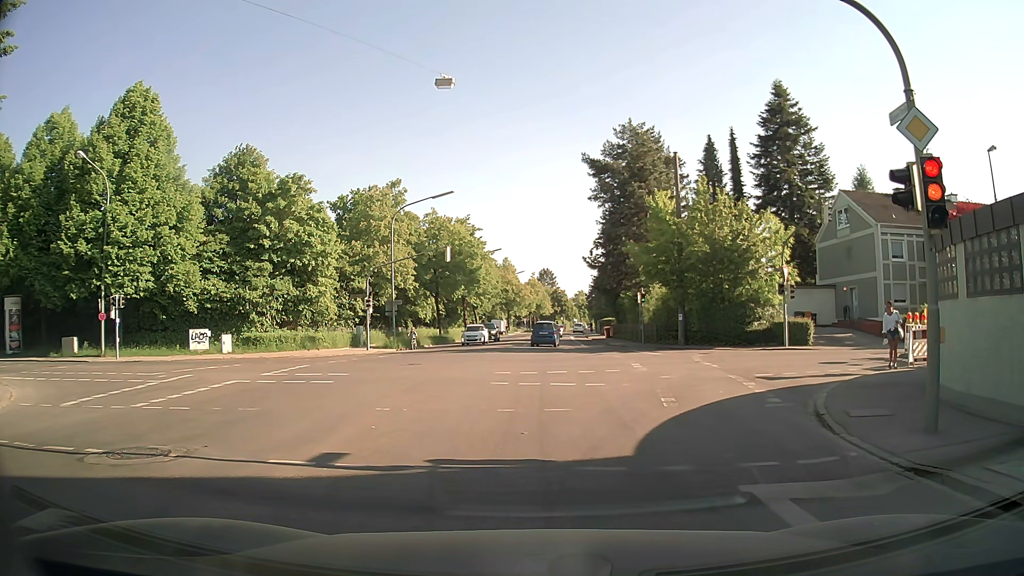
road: secondary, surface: asphalt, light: Day
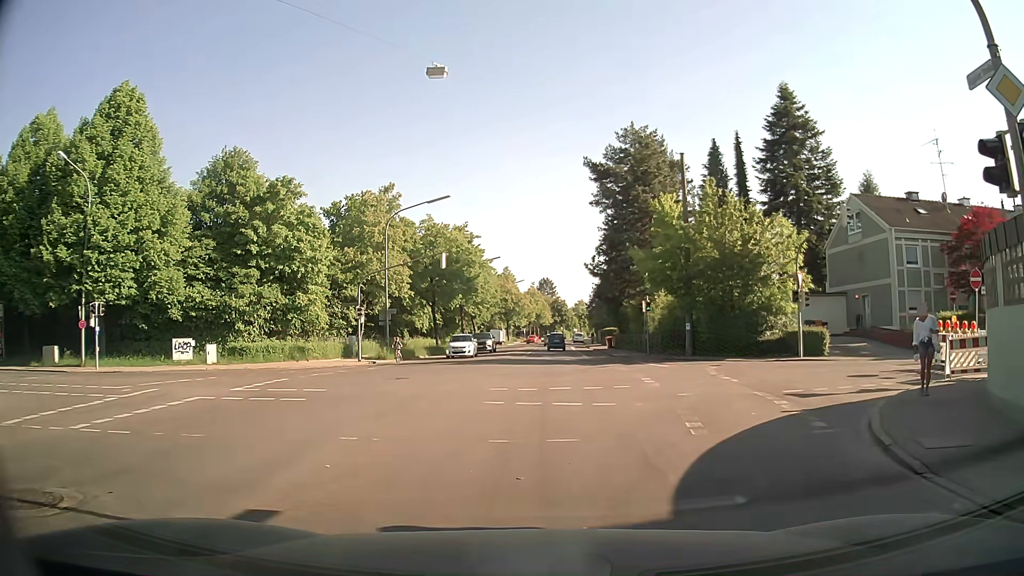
(0.0, +2.2) m; +1°
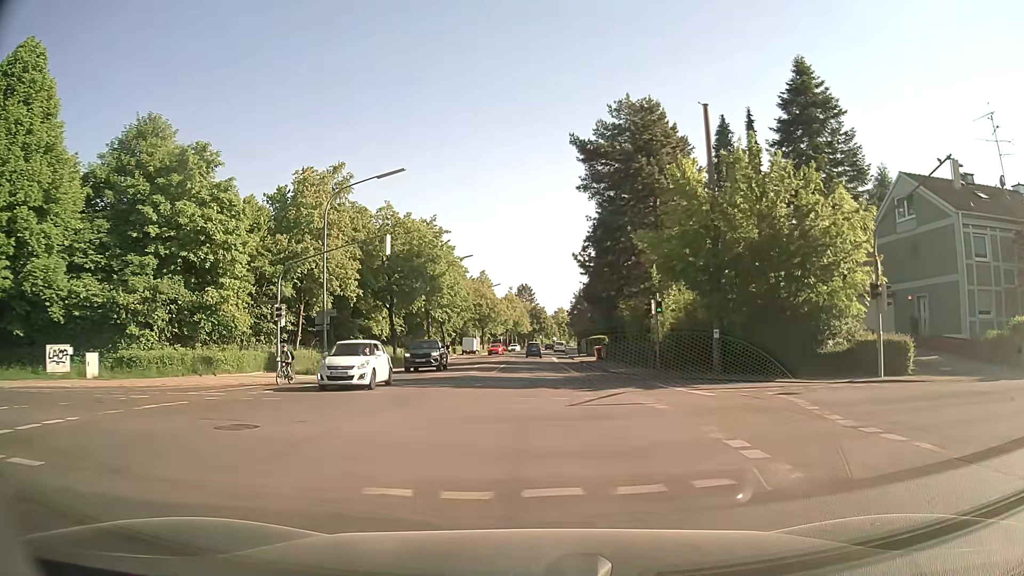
(+0.2, +10.2) m; +3°
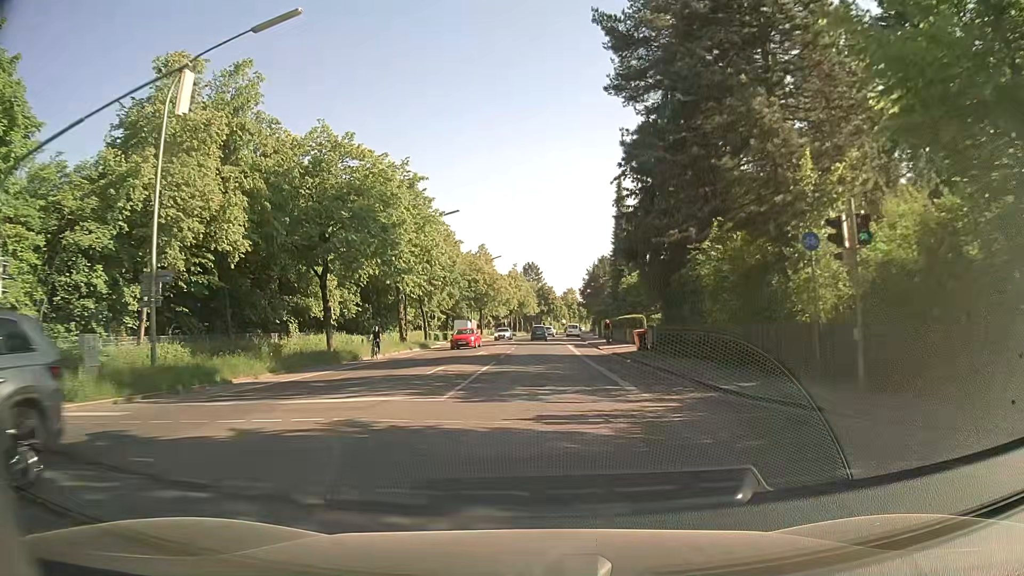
(0.0, +19.1) m; 0°
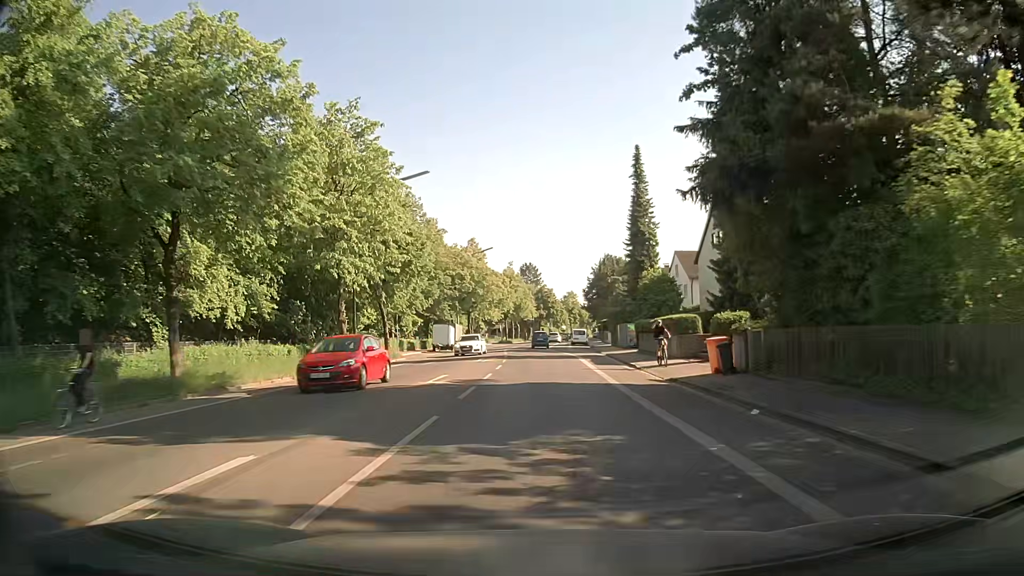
(-0.2, +15.8) m; -1°
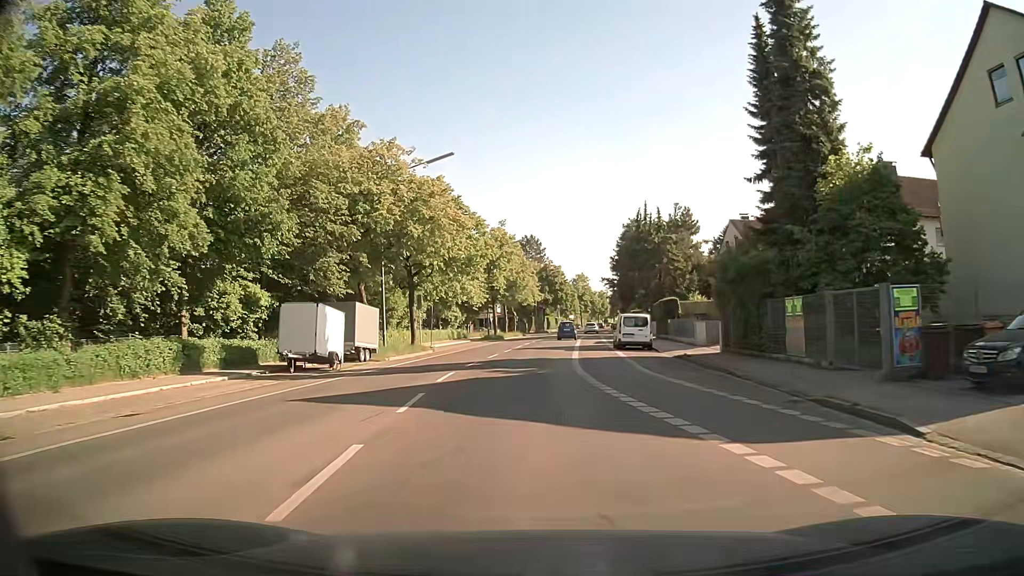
(0.0, +39.0) m; -1°
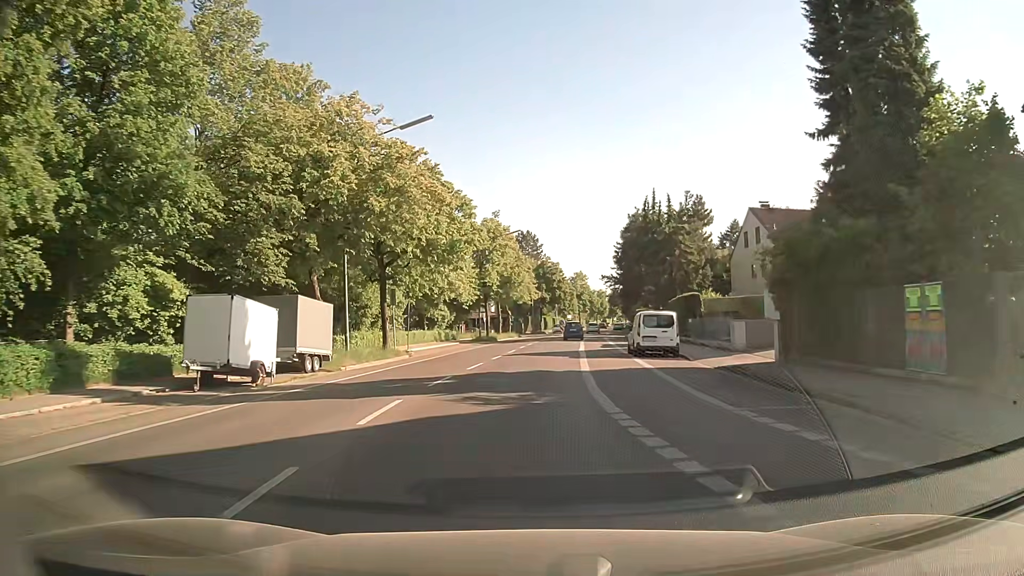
(+0.1, +7.1) m; +1°
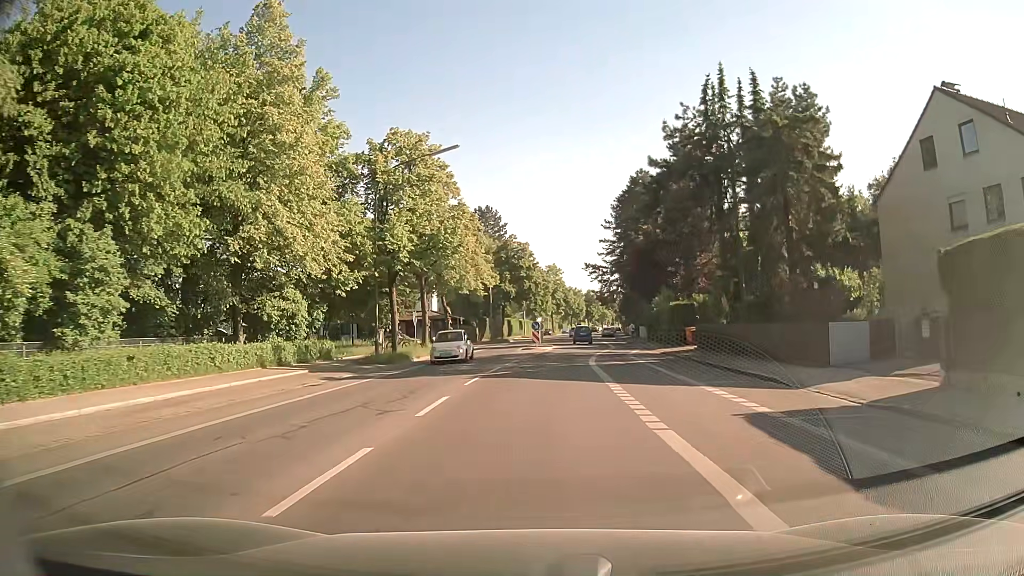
(+0.8, +34.1) m; +3°
(0, +10) (+1, +20) (+1, +30) (+2, +40) (+3, +50) (+3, +60) (+4, +70) (+4, +80) (+5, +90) (+5, +100) m
